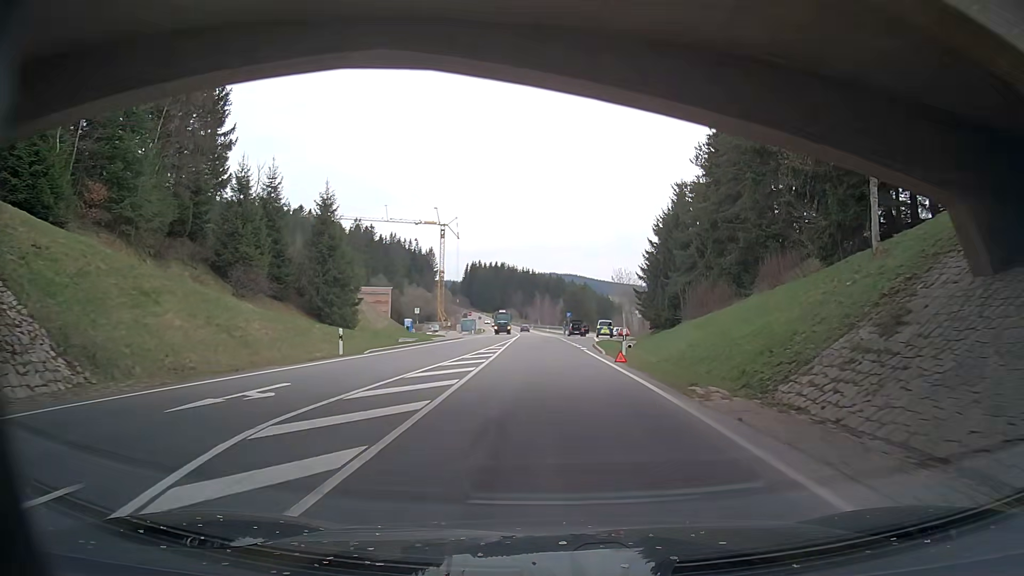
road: primary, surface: asphalt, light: Day
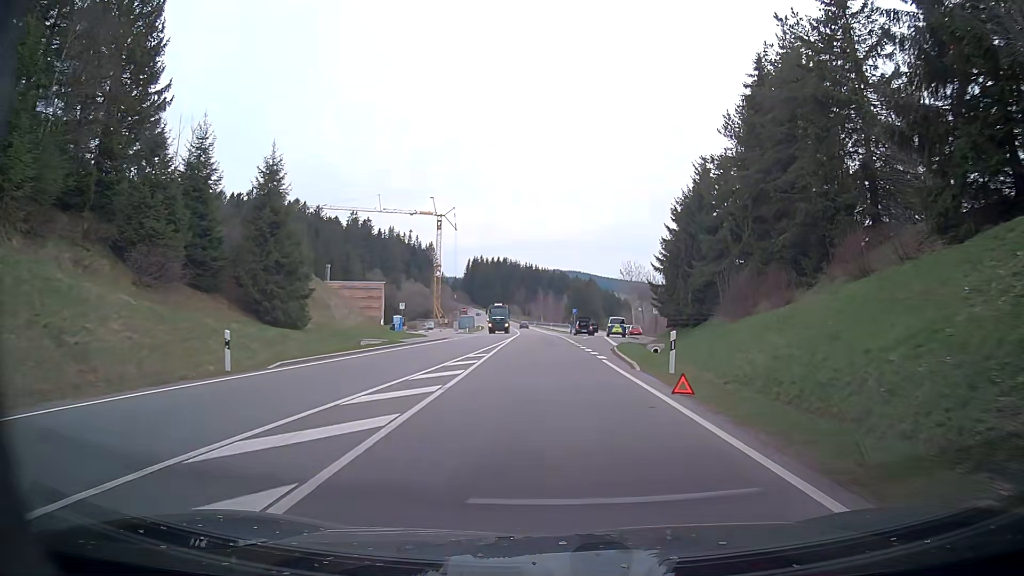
(0.0, +10.1) m; -1°
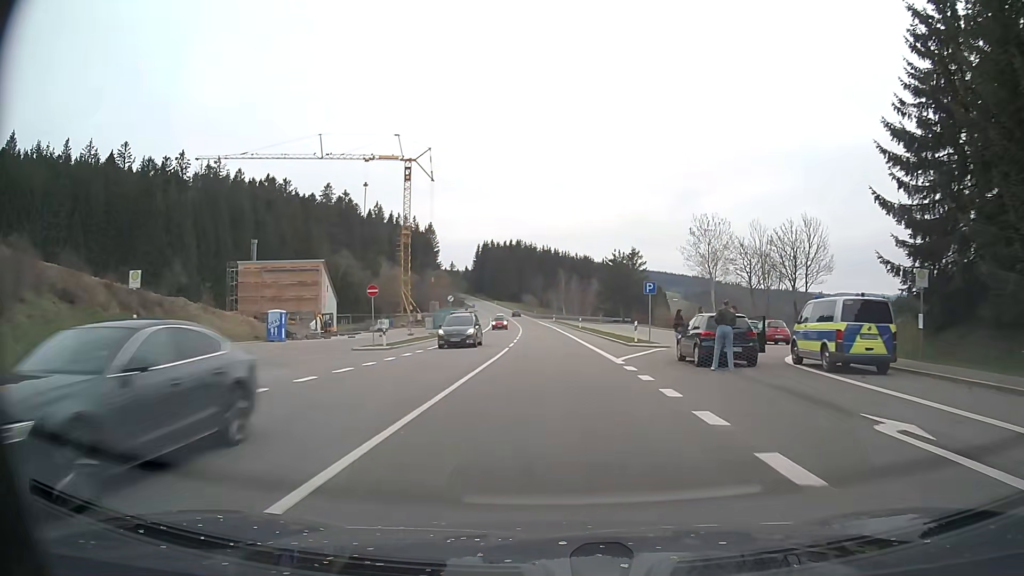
(-0.7, +50.7) m; -1°
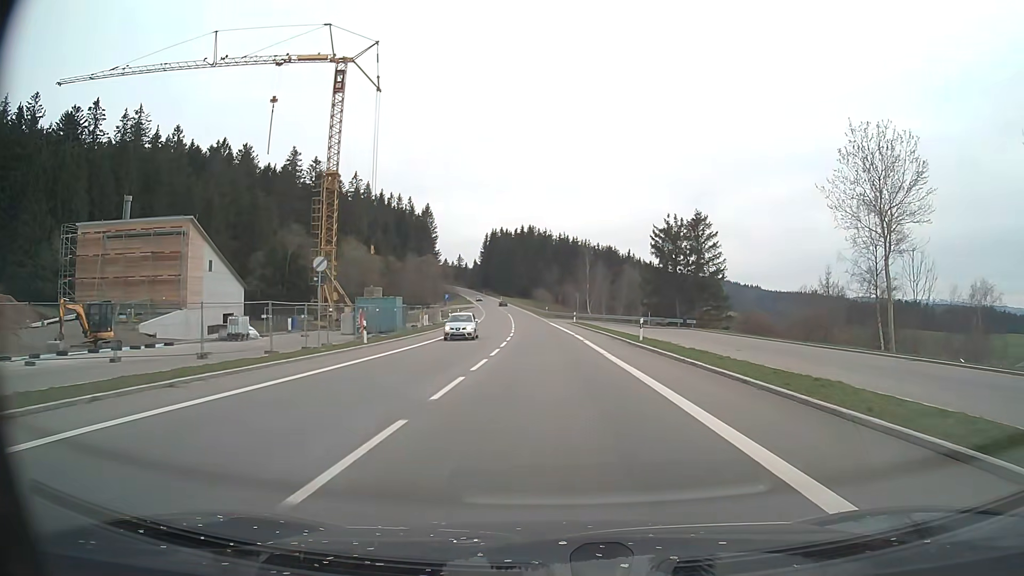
(-0.7, +41.1) m; -2°
(0, +10) (0, +20) (0, +30) (-1, +40) (-1, +50) (-1, +60) (-2, +70) (-3, +80) (-3, +90) (-4, +100) m
